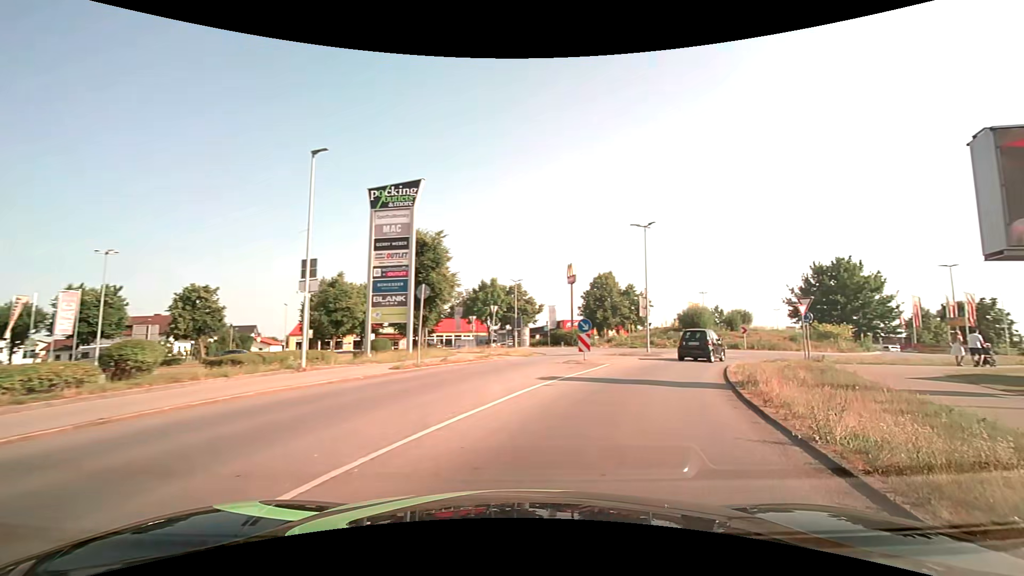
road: service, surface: asphalt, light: Day
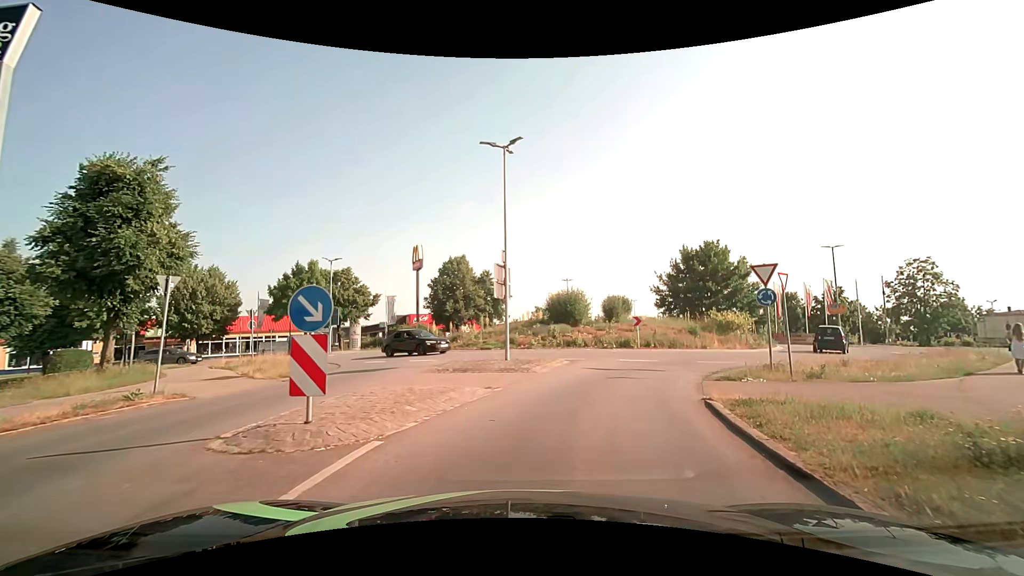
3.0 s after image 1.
(+2.7, +14.1) m; +15°
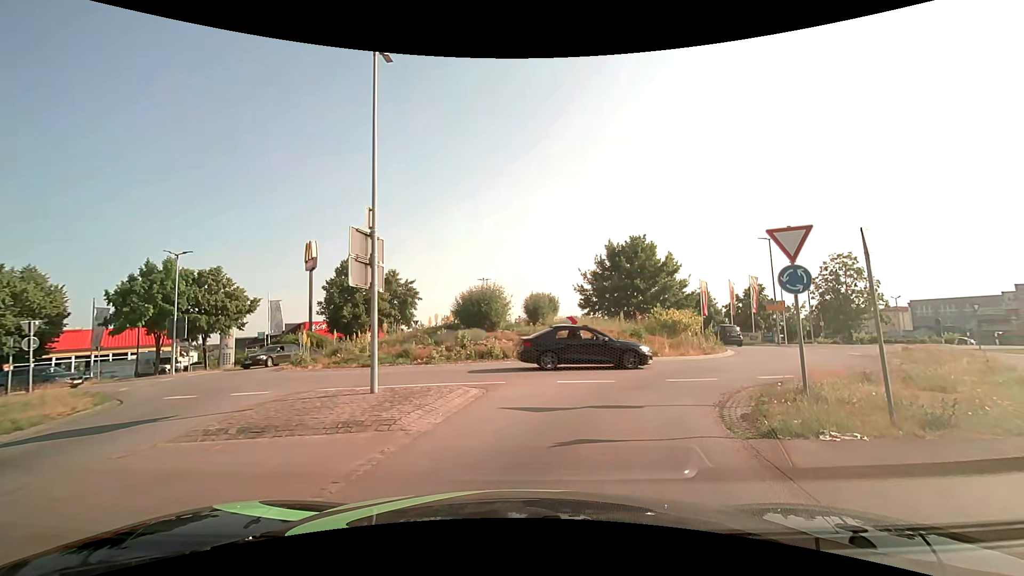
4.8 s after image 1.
(+0.6, +7.1) m; +9°
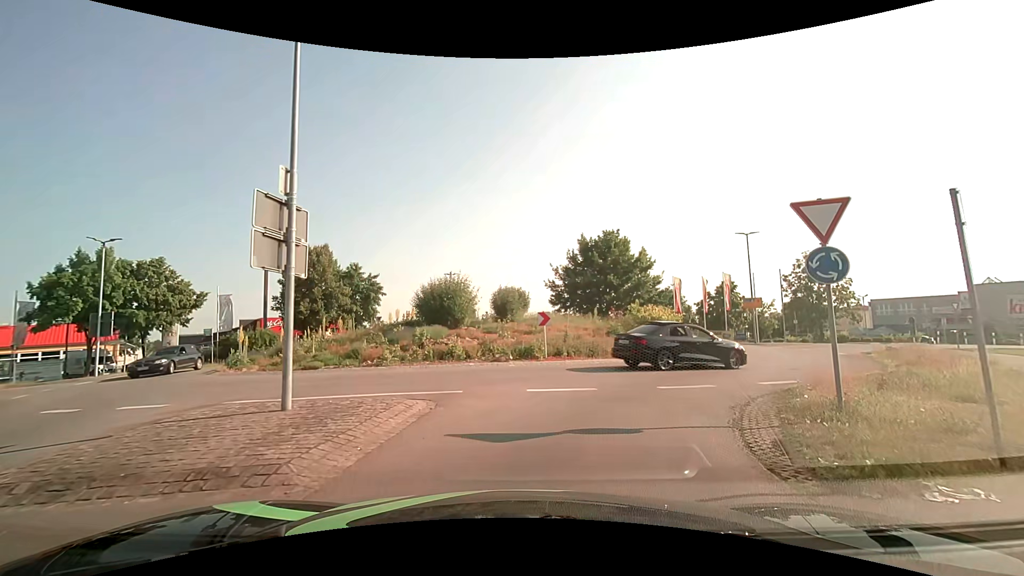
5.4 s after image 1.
(+0.1, +2.4) m; +3°
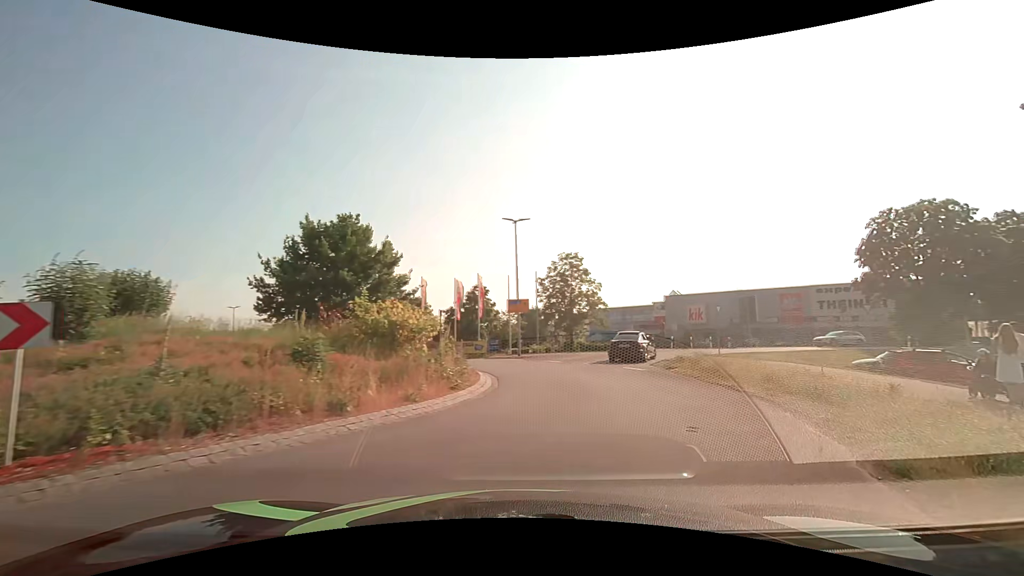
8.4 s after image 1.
(+2.4, +11.6) m; +29°
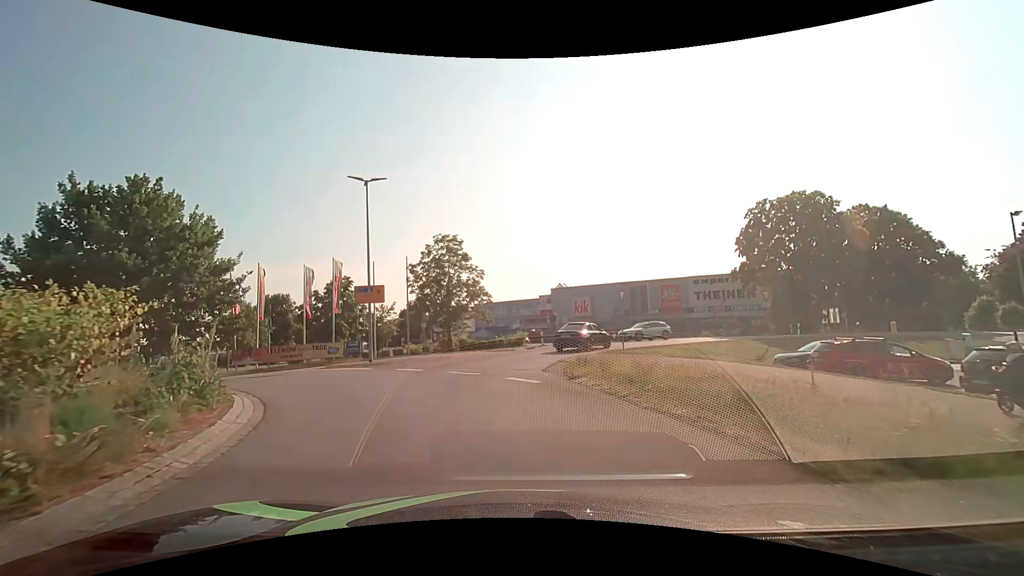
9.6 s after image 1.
(+1.2, +7.3) m; +13°
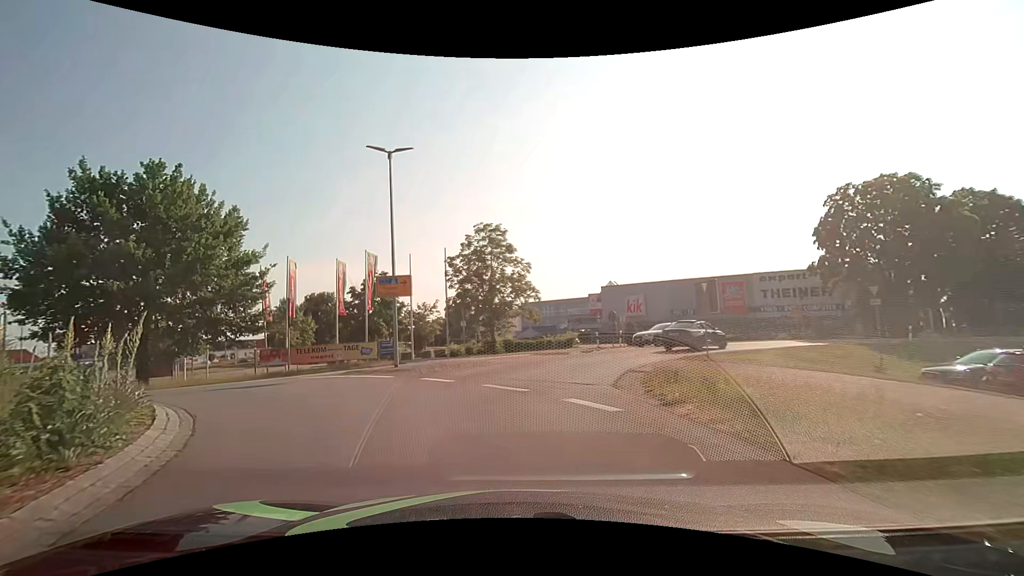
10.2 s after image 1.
(-0.2, +4.2) m; -6°
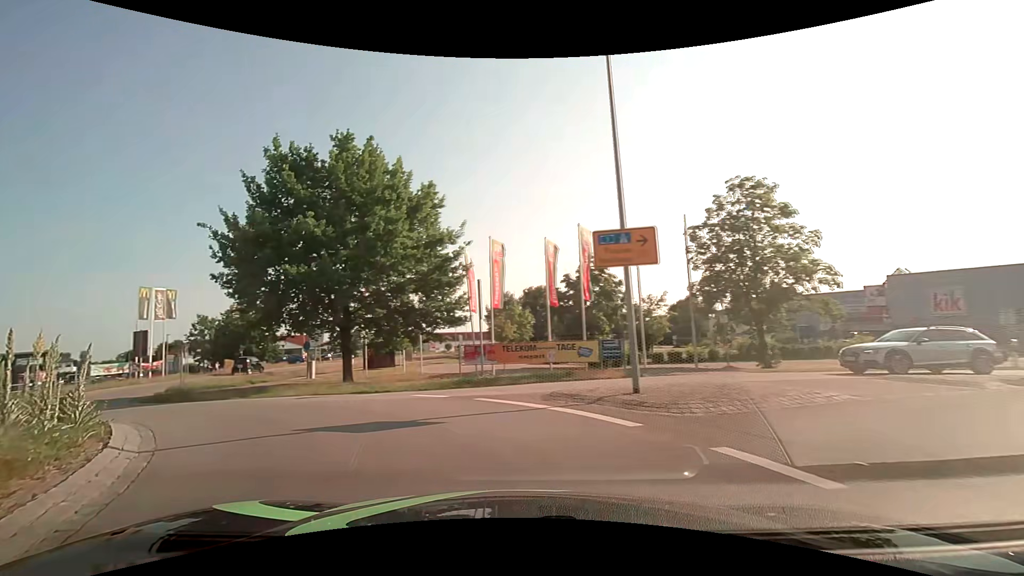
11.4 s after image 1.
(-1.7, +8.3) m; -25°
(-3, +9) (-10, +16) (-20, +17) (-28, +12) (-32, +3) (-31, -6) (-24, -14) (-18, -22) (-14, -31) (-10, -40) m
